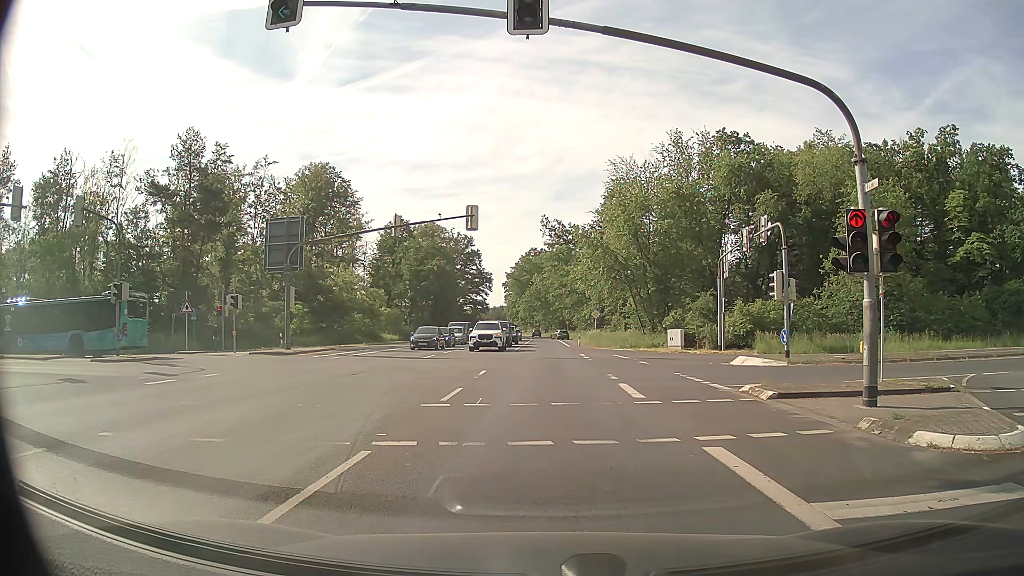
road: primary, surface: asphalt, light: Day
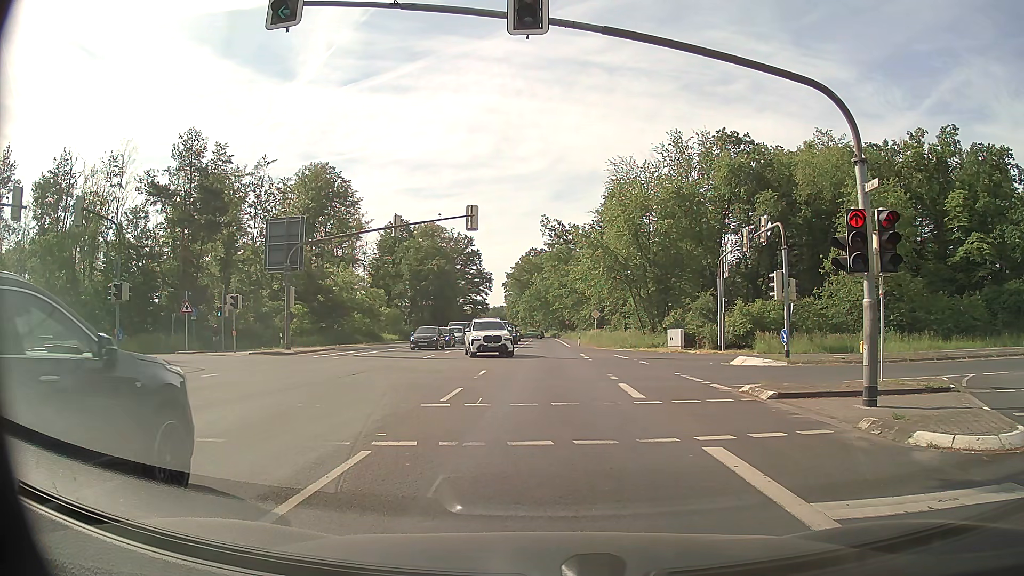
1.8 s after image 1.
(0.0, 0.0) m; 0°
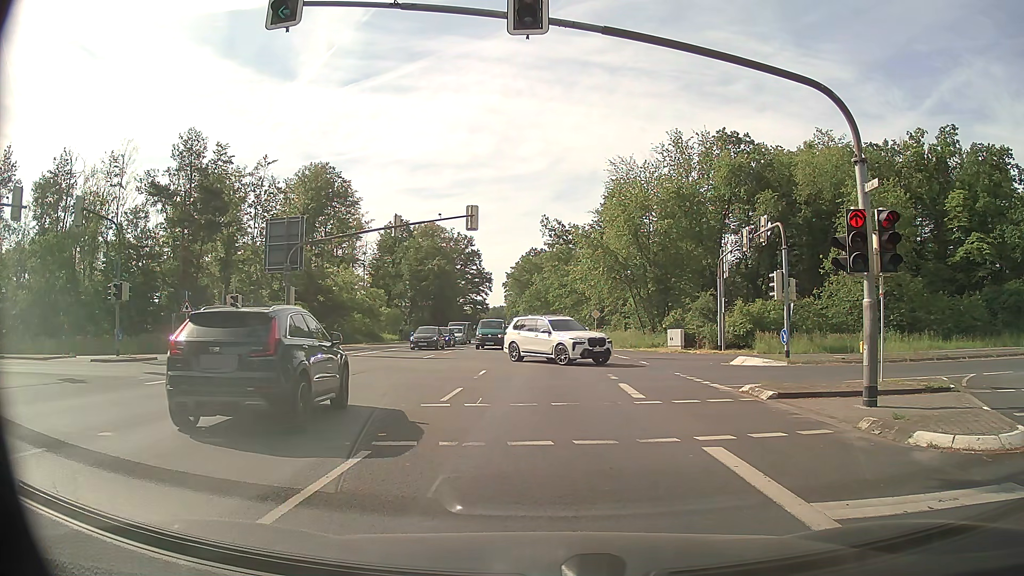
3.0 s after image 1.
(0.0, 0.0) m; 0°
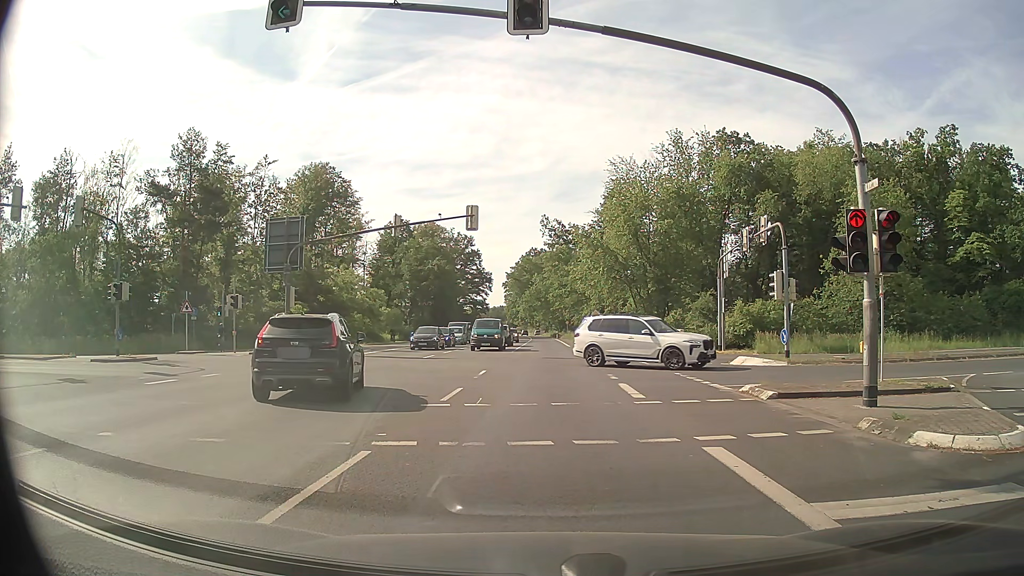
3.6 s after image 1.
(0.0, 0.0) m; 0°
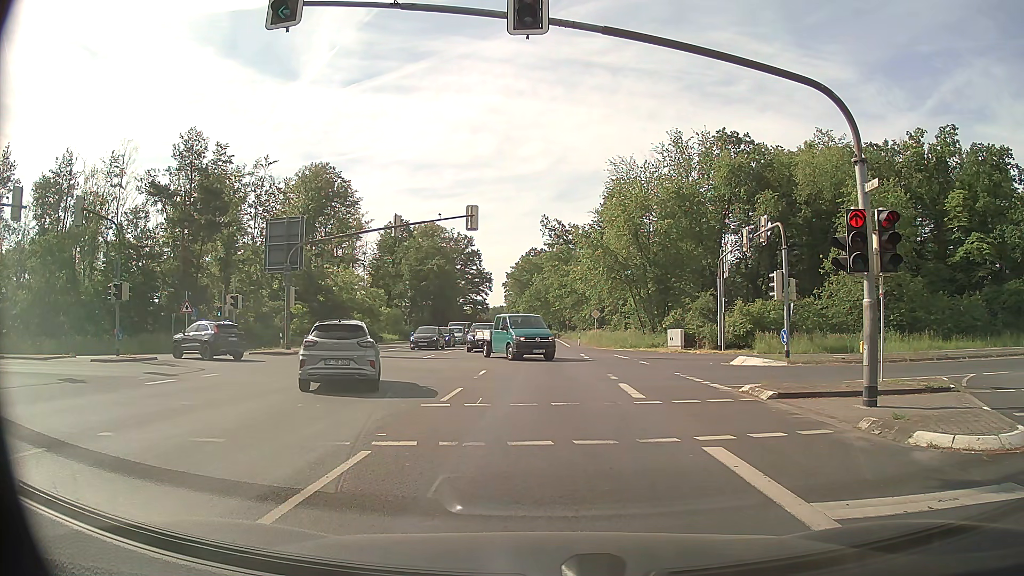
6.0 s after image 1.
(0.0, 0.0) m; 0°
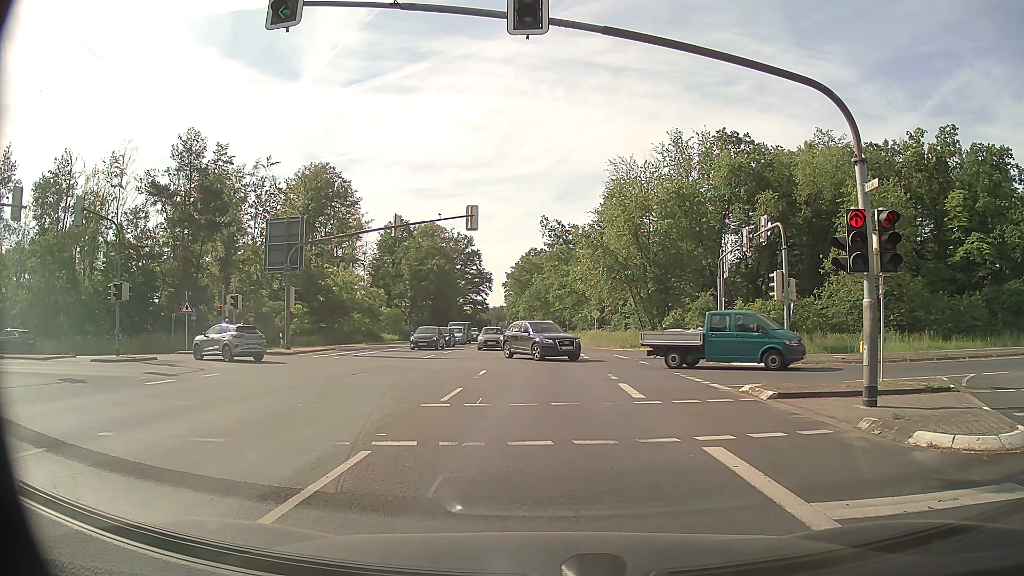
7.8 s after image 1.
(0.0, 0.0) m; 0°
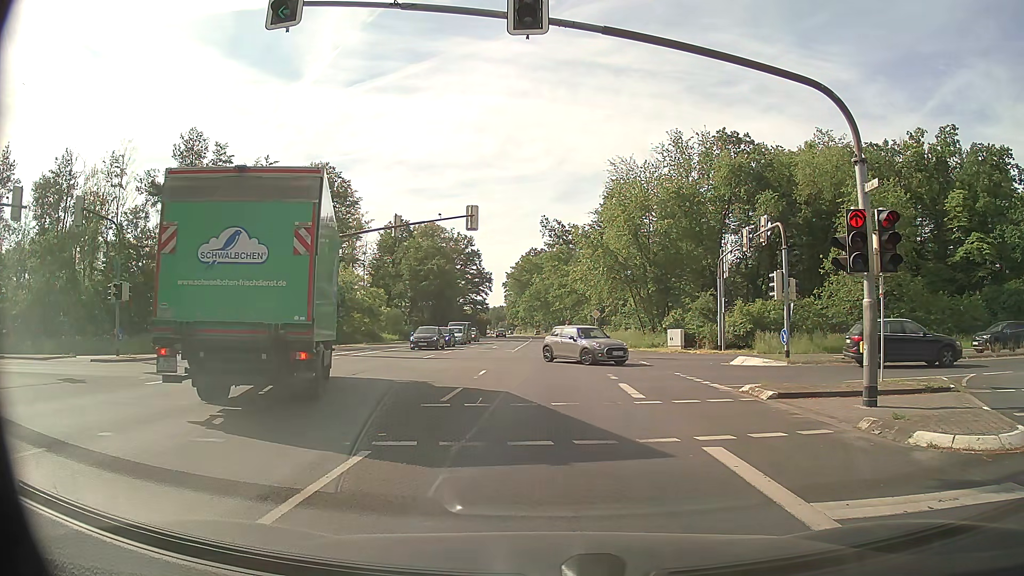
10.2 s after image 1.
(0.0, 0.0) m; 0°
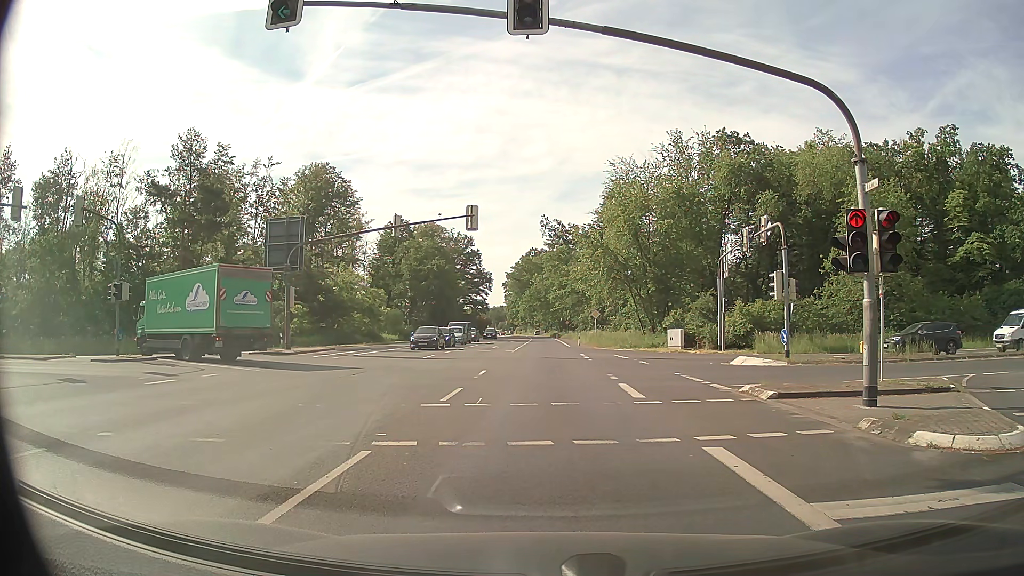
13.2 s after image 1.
(0.0, 0.0) m; 0°
(0, +10) (0, +20) (0, +30) (0, +40) (-1, +50) (-1, +60) (-1, +70) (-1, +80) (-1, +90) (-1, +100) m
